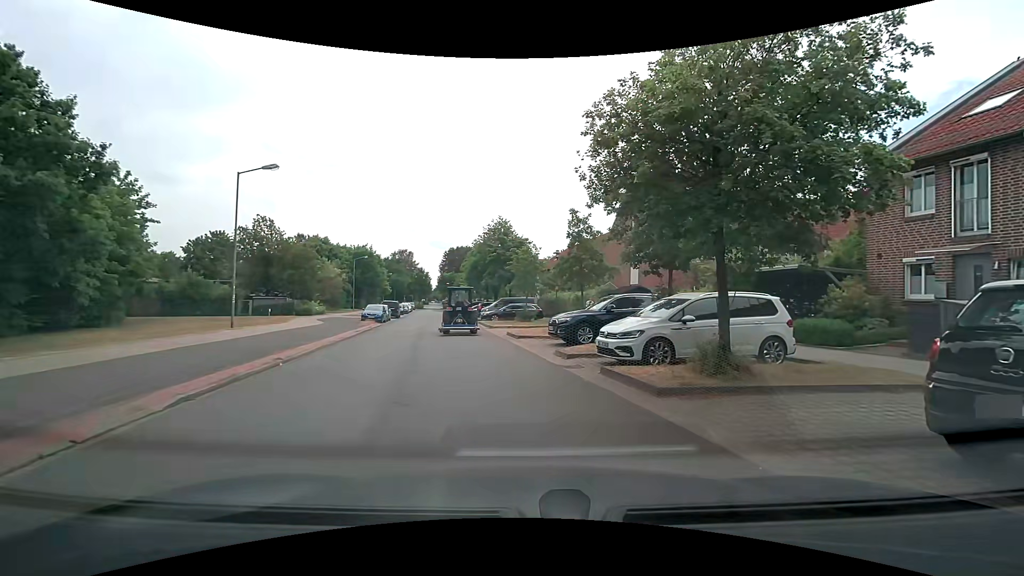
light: Day
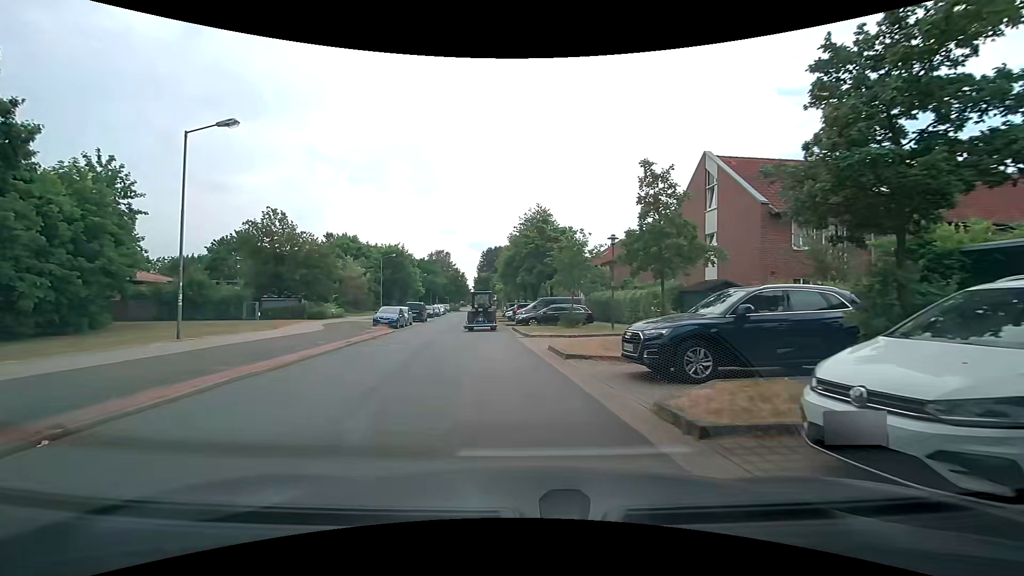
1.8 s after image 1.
(-0.1, +7.6) m; -4°
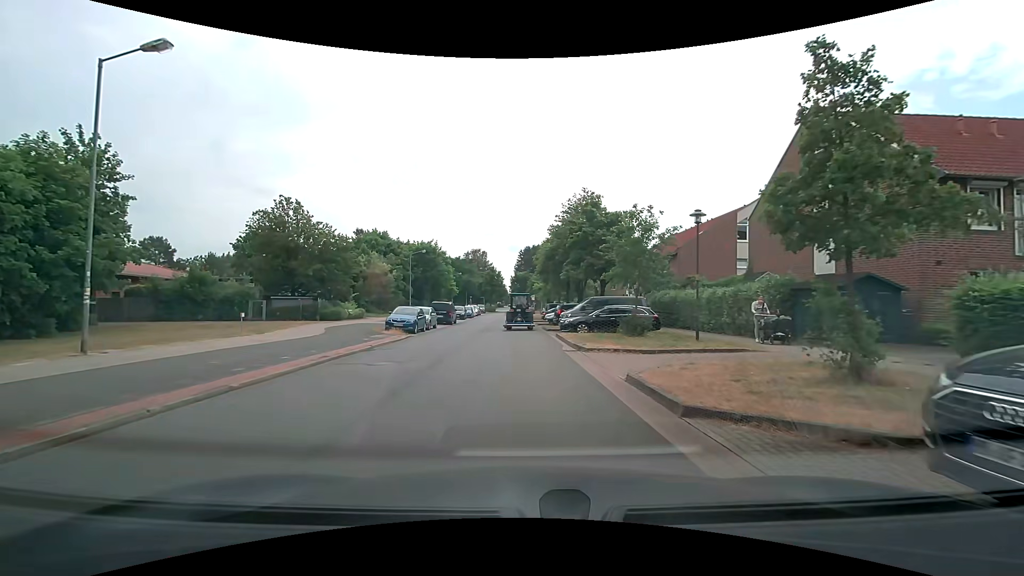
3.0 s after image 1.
(-0.3, +6.5) m; -5°
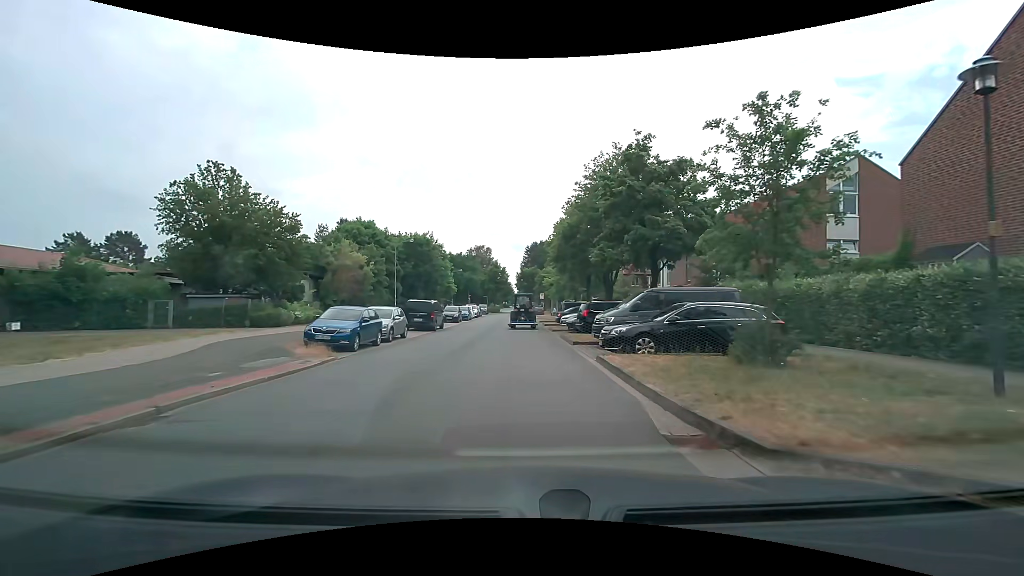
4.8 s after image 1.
(-0.1, +11.1) m; -1°
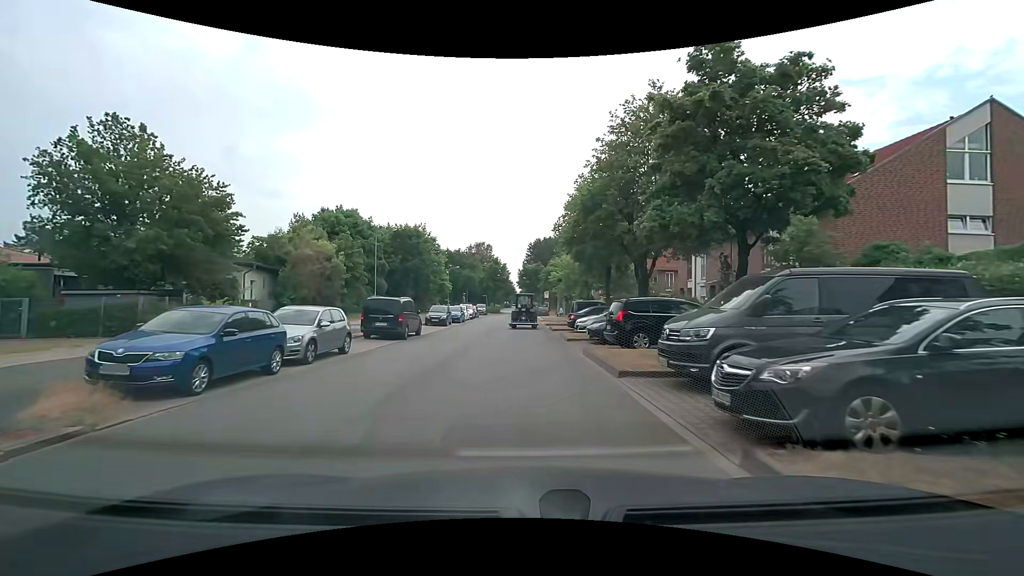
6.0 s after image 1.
(0.0, +8.3) m; 0°
(0, +10) (0, +20) (0, +30) (0, +40) (-1, +50) (-1, +60) (-1, +70) (-2, +80) (-3, +90) (-2, +100) m
